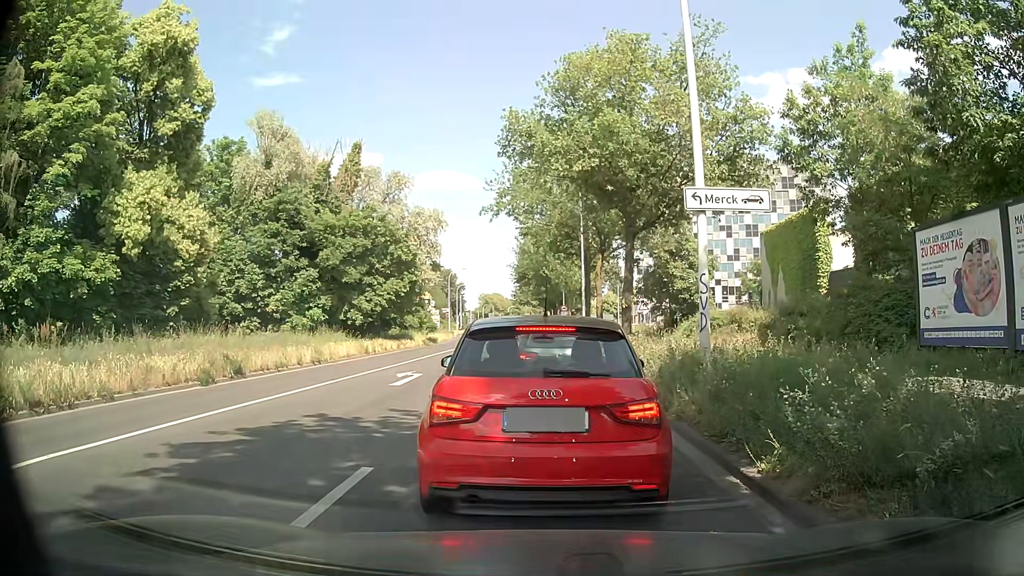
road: secondary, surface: asphalt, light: Day
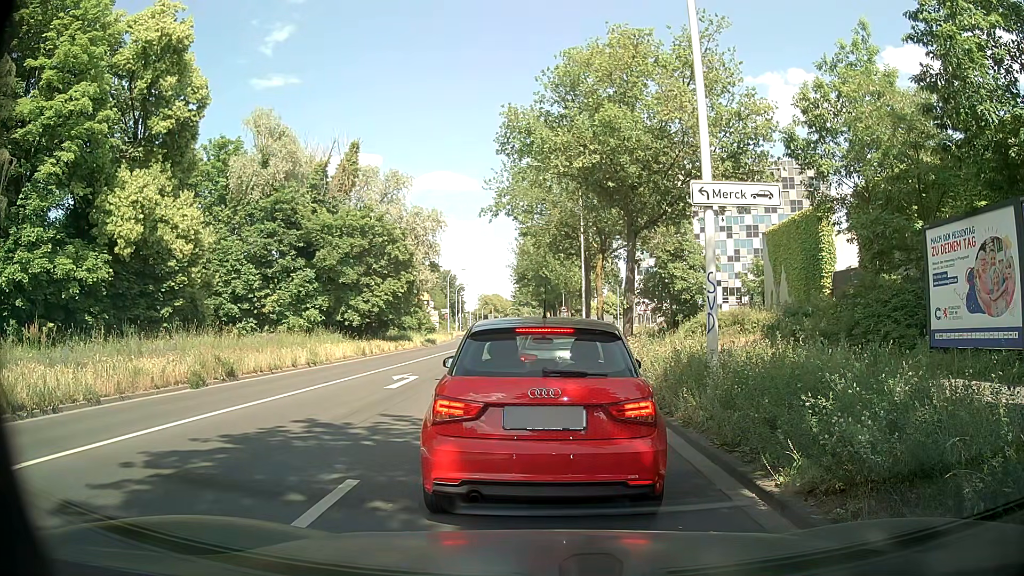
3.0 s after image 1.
(0.0, +0.5) m; 0°
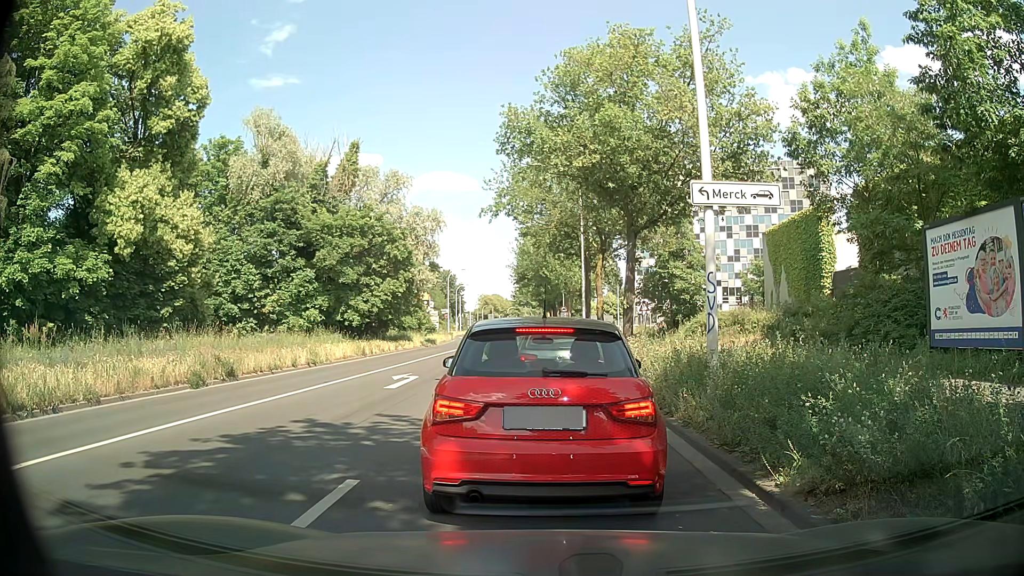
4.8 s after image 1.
(0.0, 0.0) m; 0°
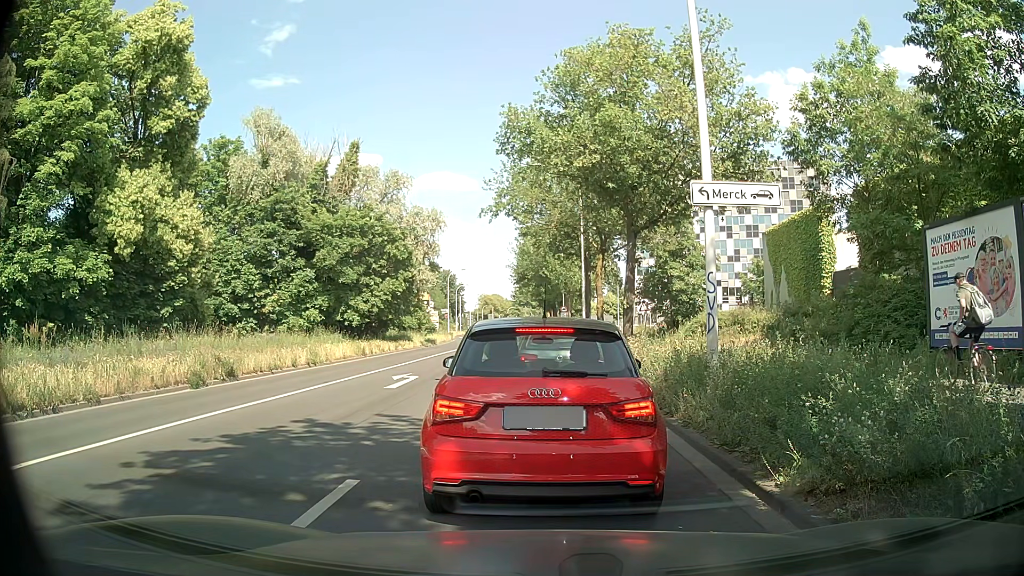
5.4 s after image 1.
(0.0, 0.0) m; 0°
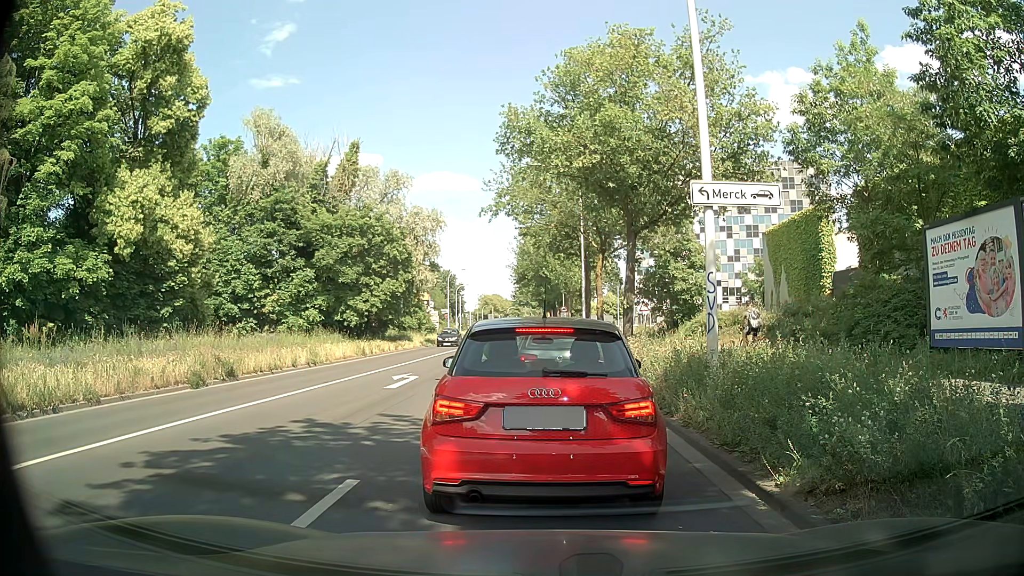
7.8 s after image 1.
(0.0, 0.0) m; 0°
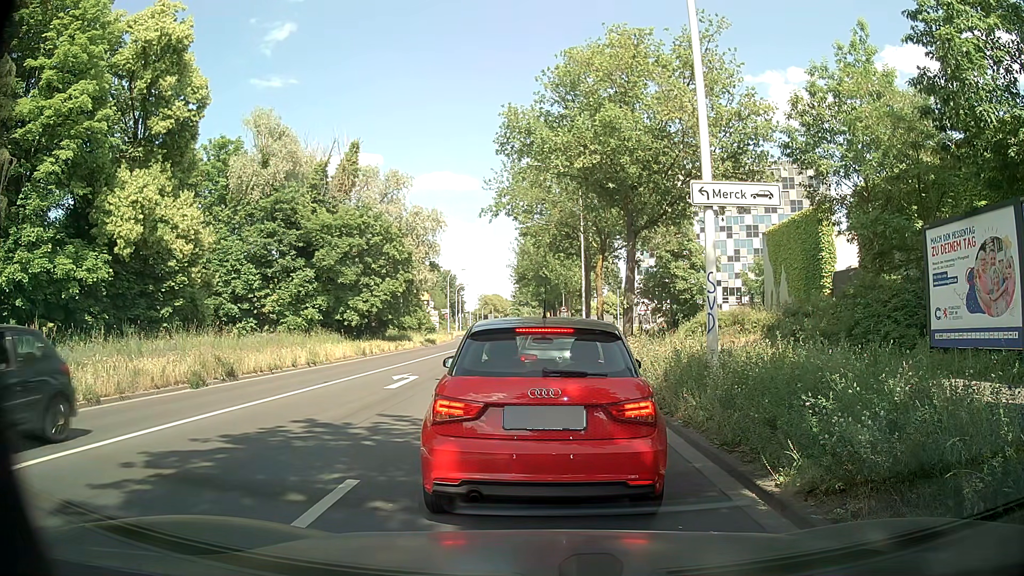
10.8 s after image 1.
(0.0, 0.0) m; 0°
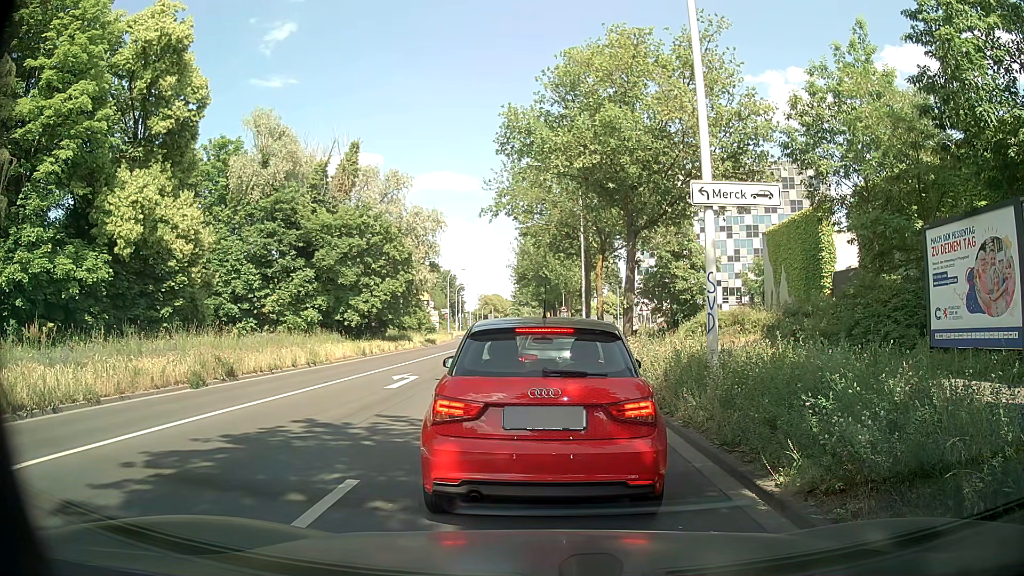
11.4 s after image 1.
(0.0, 0.0) m; 0°
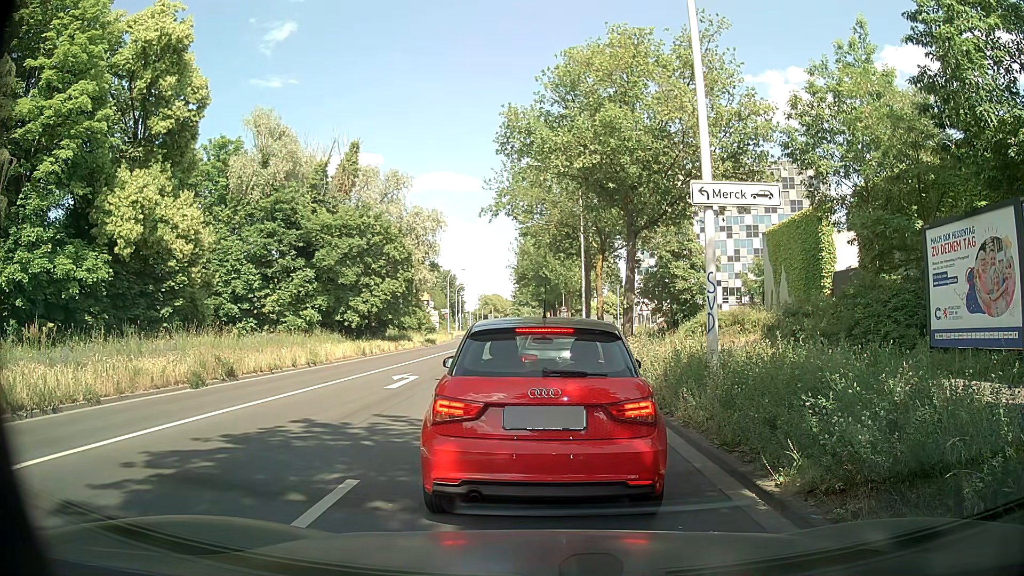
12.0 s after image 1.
(0.0, 0.0) m; 0°
